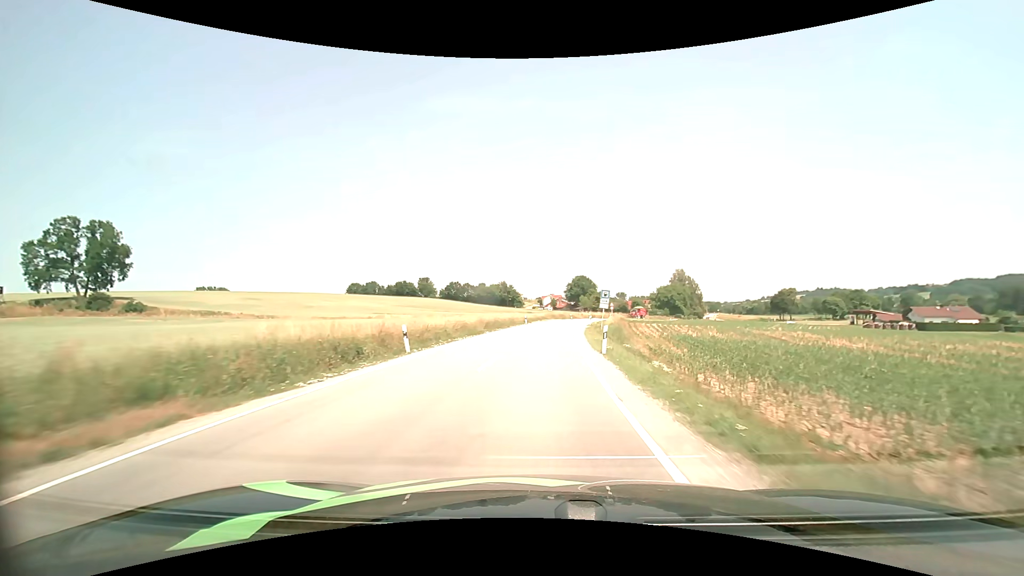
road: secondary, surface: asphalt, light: Day
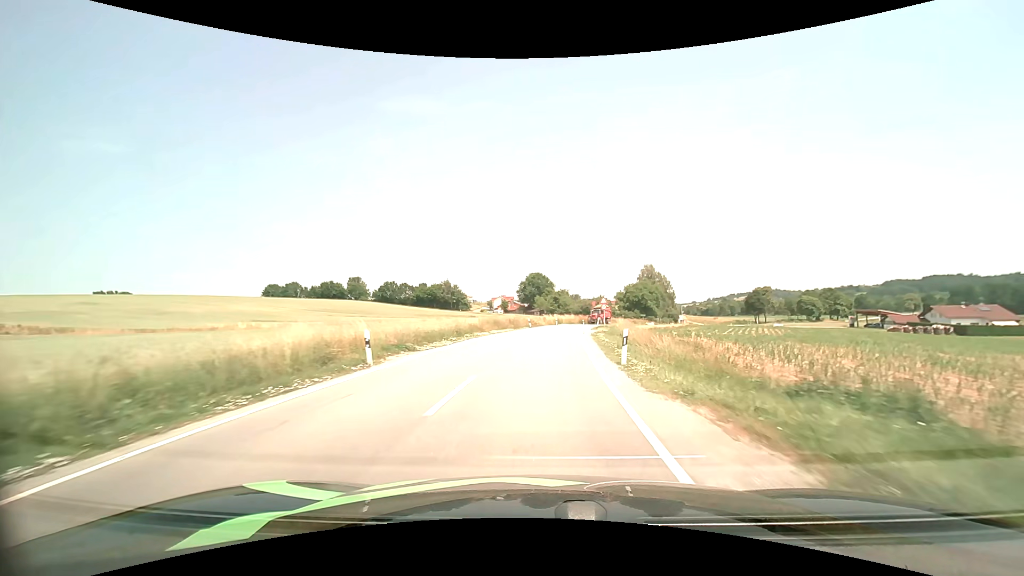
(+1.7, +40.8) m; +5°
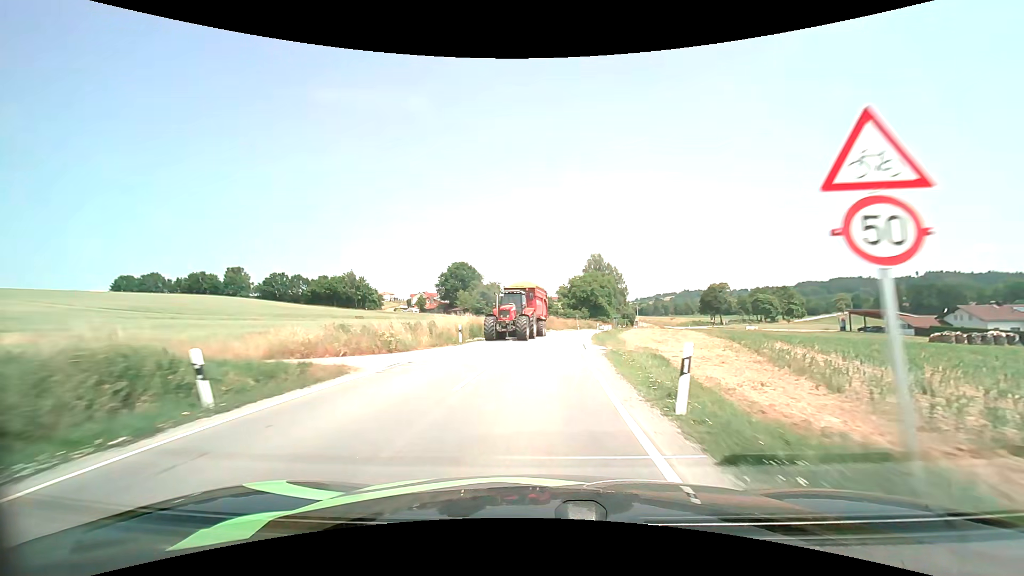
(+2.8, +45.0) m; +8°
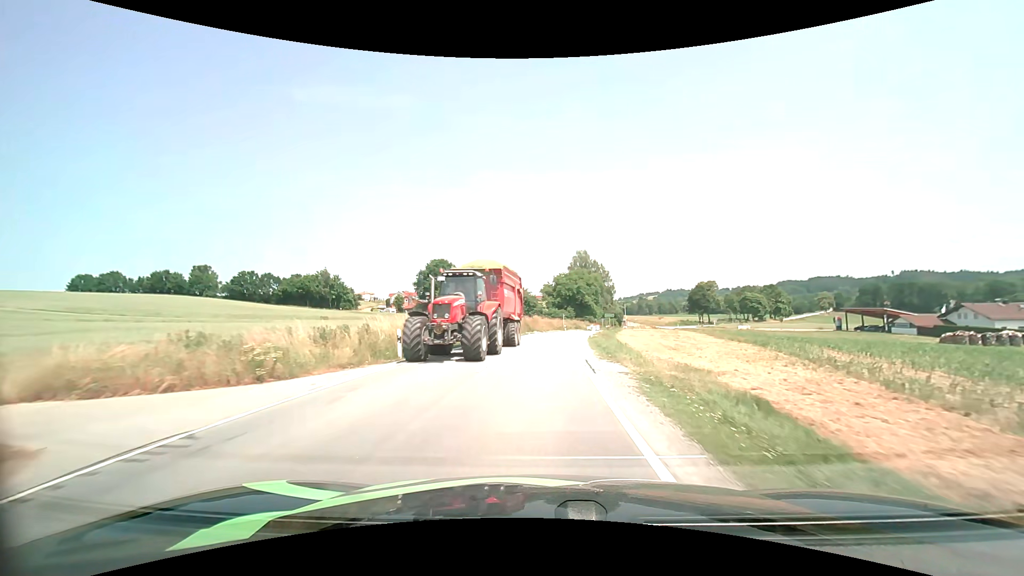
(+0.1, +8.8) m; +2°
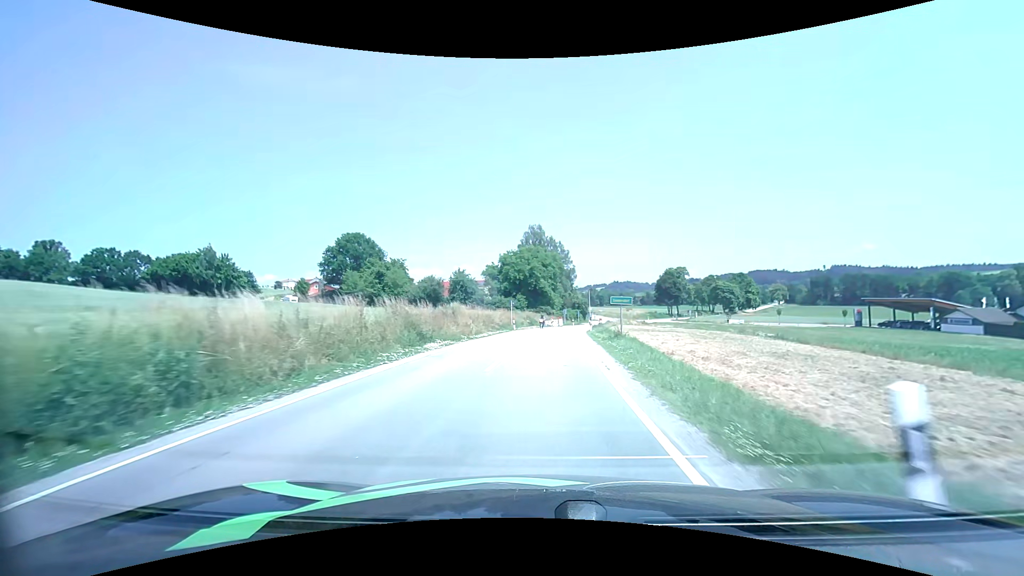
(+1.7, +36.8) m; +6°
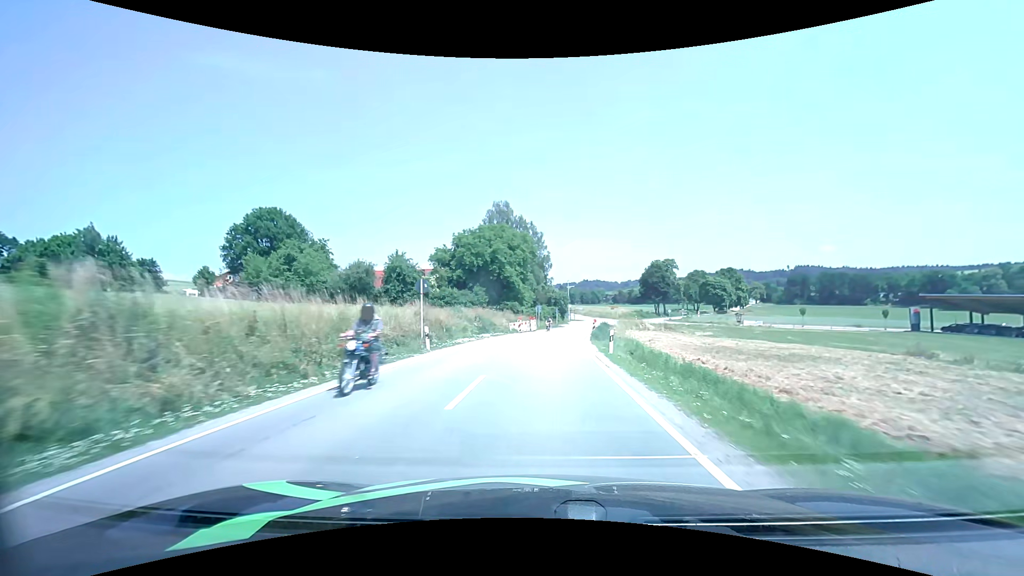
(+0.9, +28.1) m; +3°
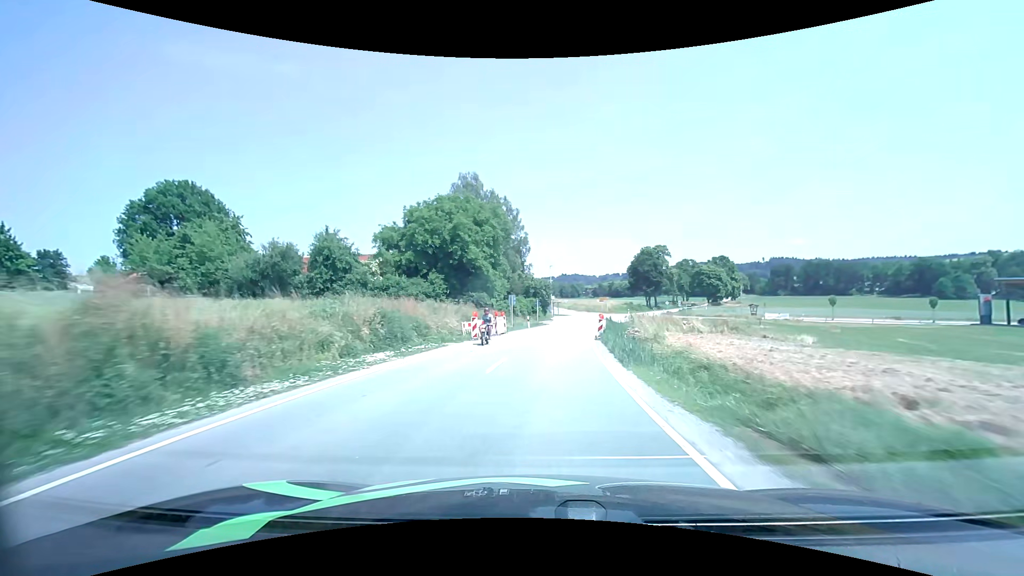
(+0.5, +19.4) m; +3°
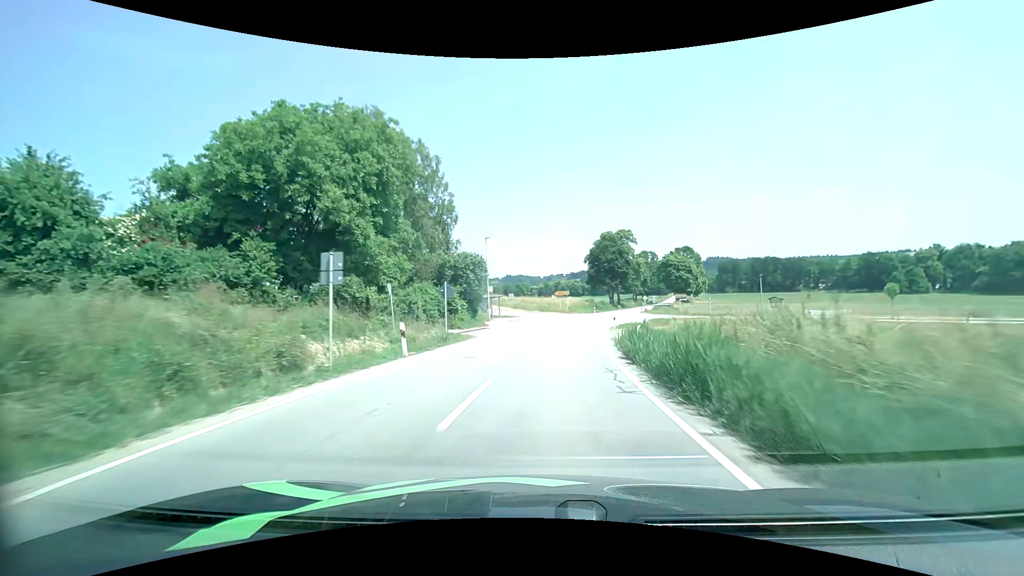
(+1.3, +30.2) m; +6°
(0, +10) (+1, +20) (+2, +30) (+3, +40) (+5, +50) (+8, +59) (+10, +69) (+13, +79) (+16, +88) (+19, +98) m
